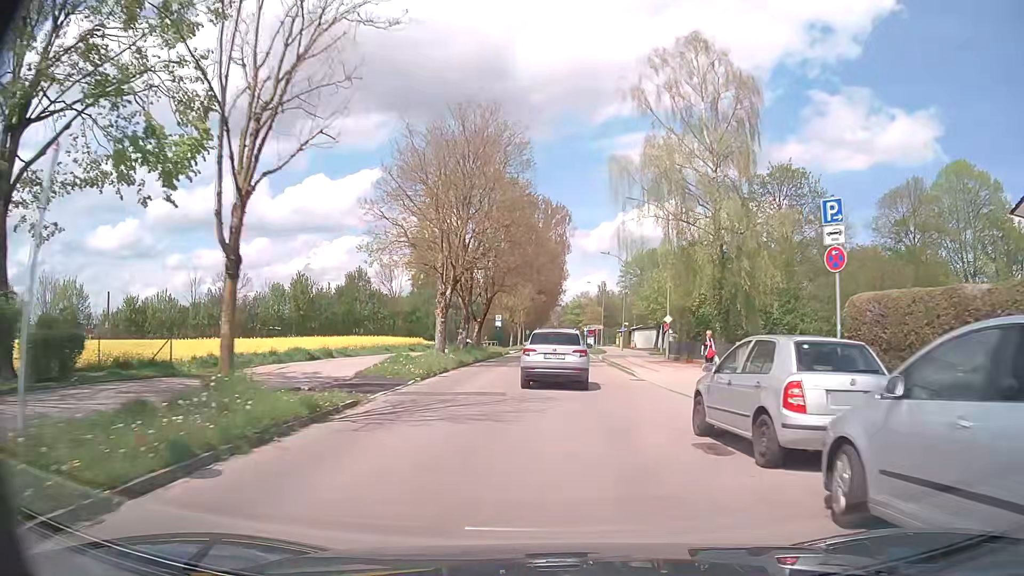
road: tertiary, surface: asphalt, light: Day
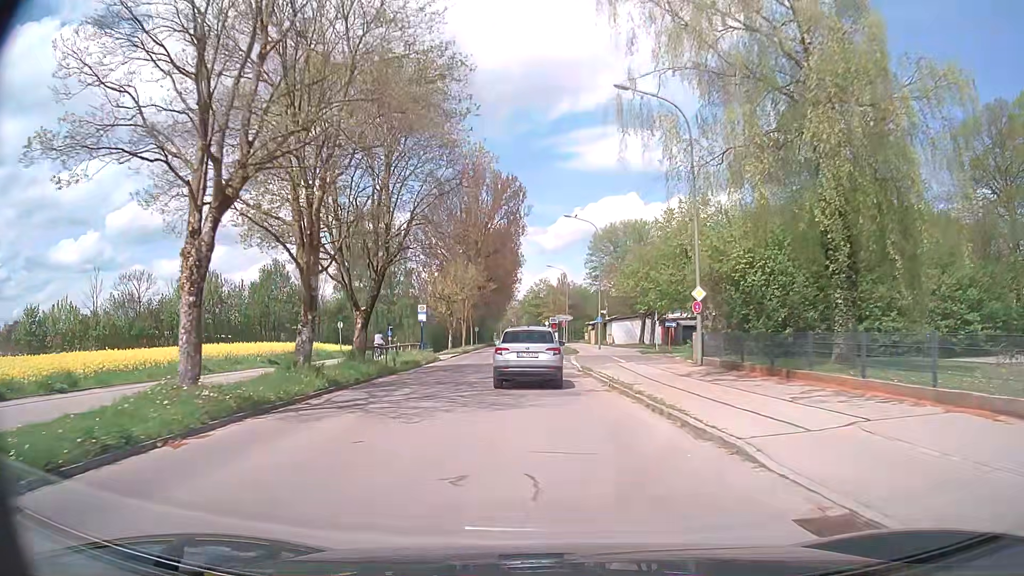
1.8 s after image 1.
(+0.8, +19.6) m; +4°
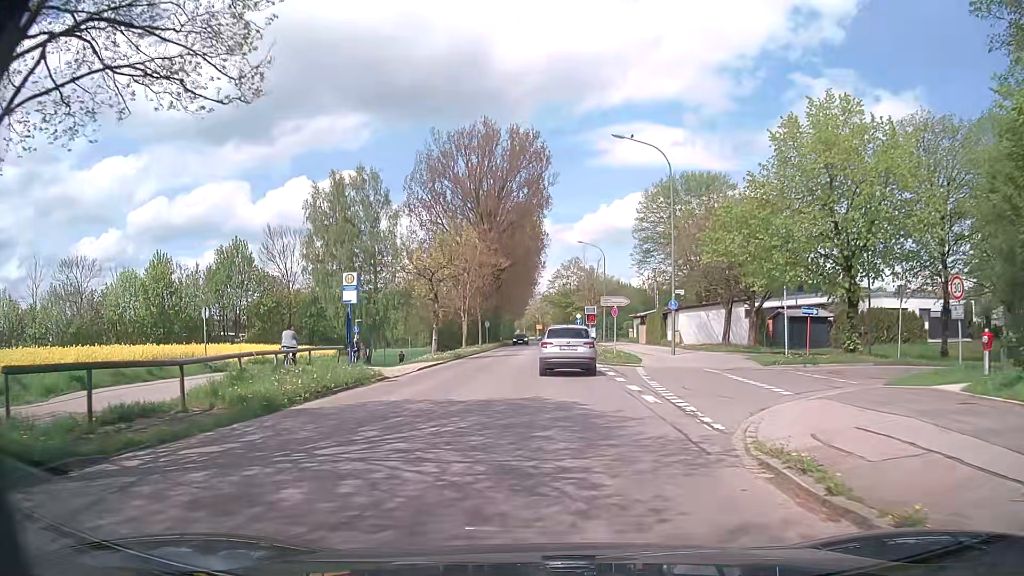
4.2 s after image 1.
(-0.6, +20.9) m; -2°
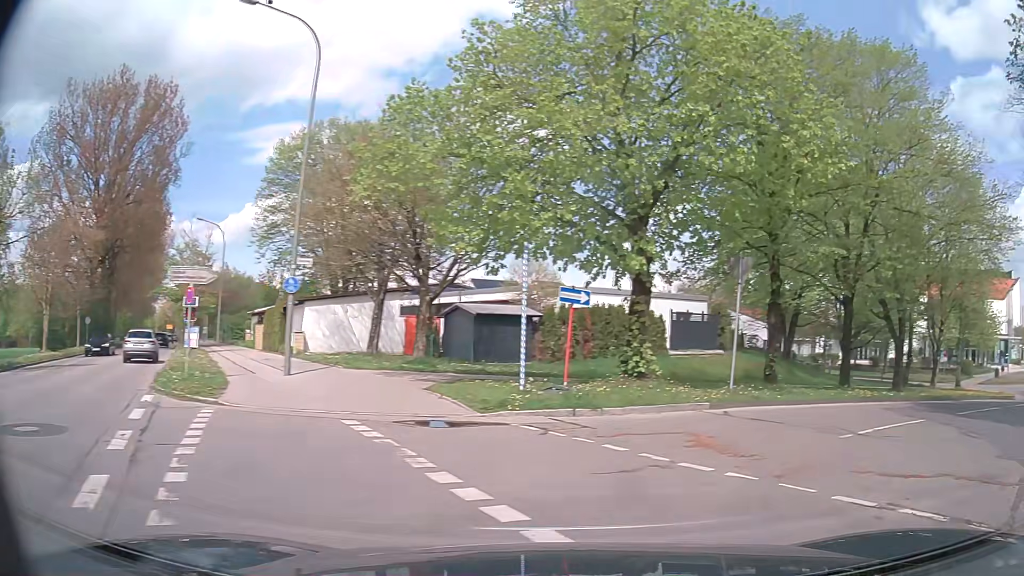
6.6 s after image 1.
(+1.9, +13.8) m; +29°
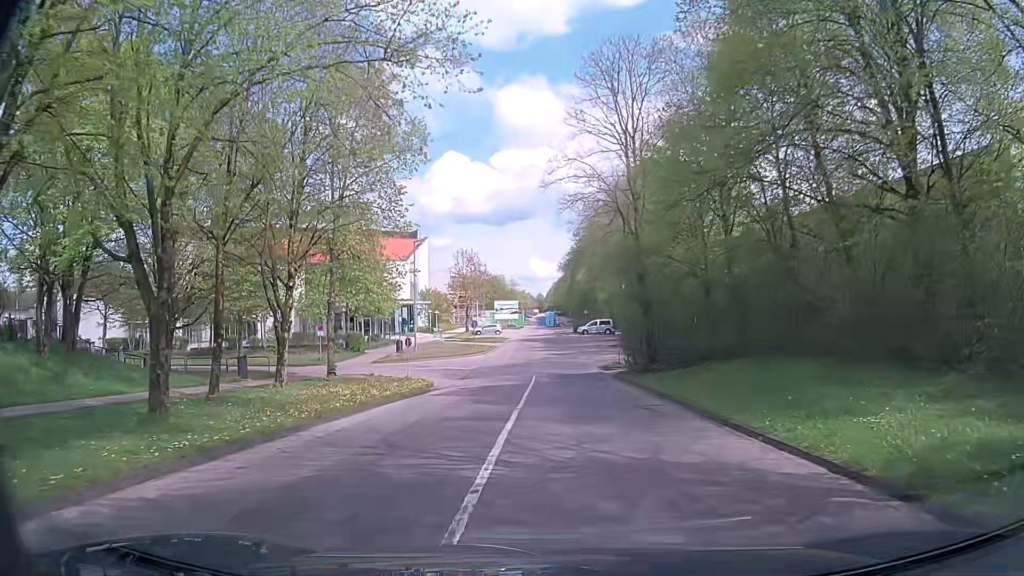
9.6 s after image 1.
(+9.6, +13.4) m; +54°
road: residential
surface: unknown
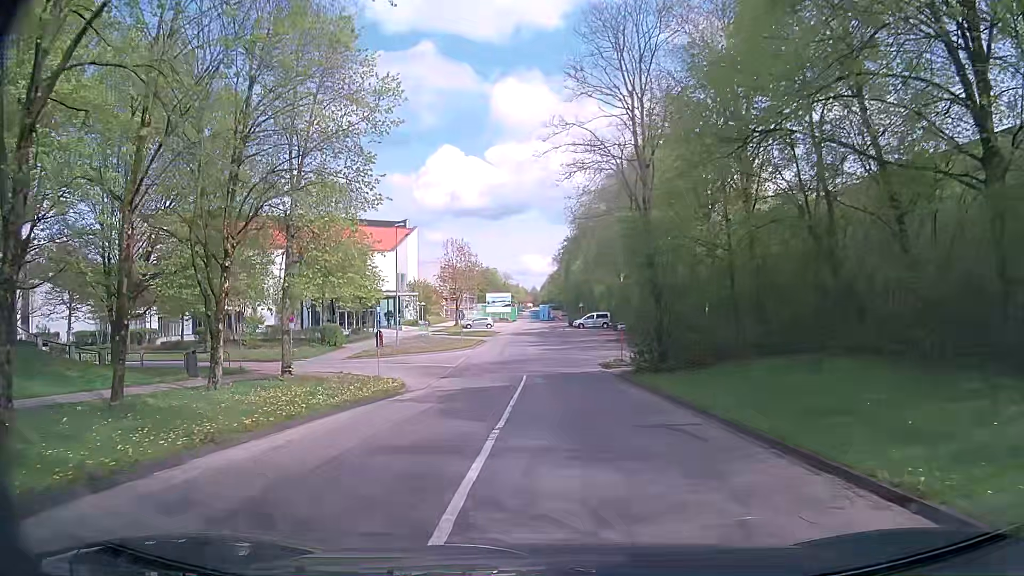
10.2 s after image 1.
(0.0, +4.6) m; 0°
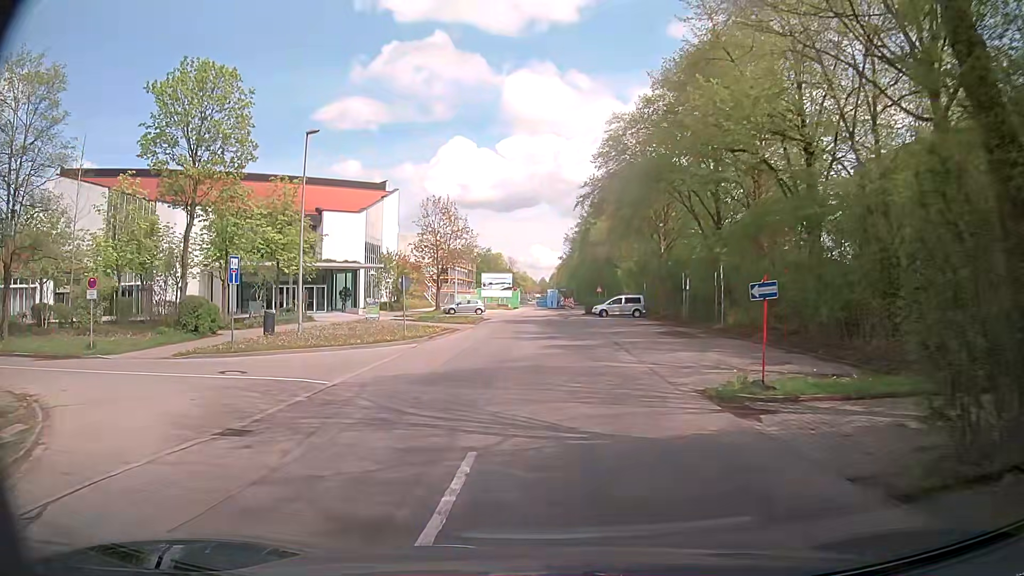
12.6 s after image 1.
(+0.2, +21.4) m; +1°
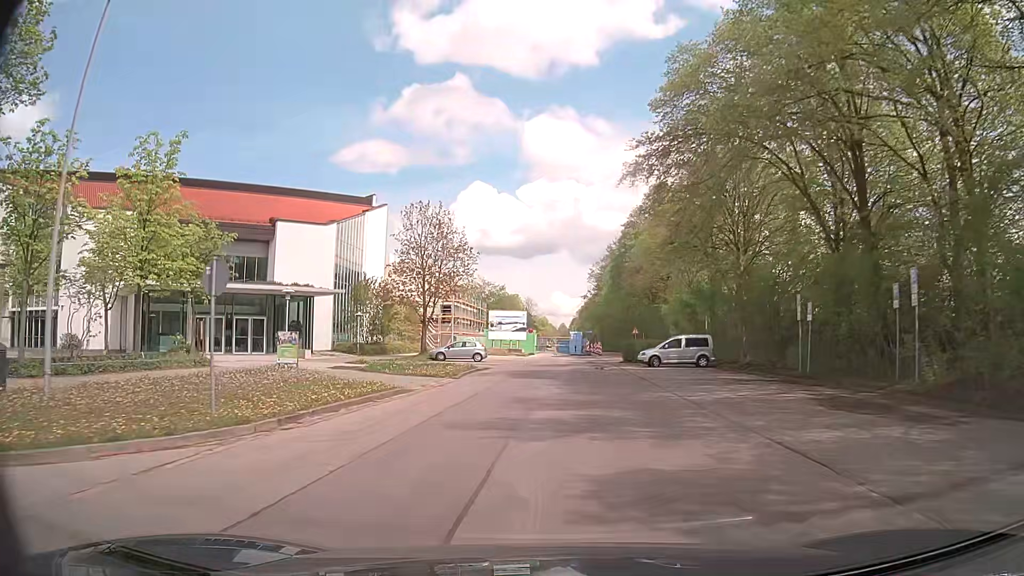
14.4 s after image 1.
(-0.6, +17.5) m; -3°
(0, +10) (0, +20) (0, +30) (0, +40) (+1, +50) (+3, +60) (+6, +69) (+8, +79) (+9, +89) (+9, +99) m
